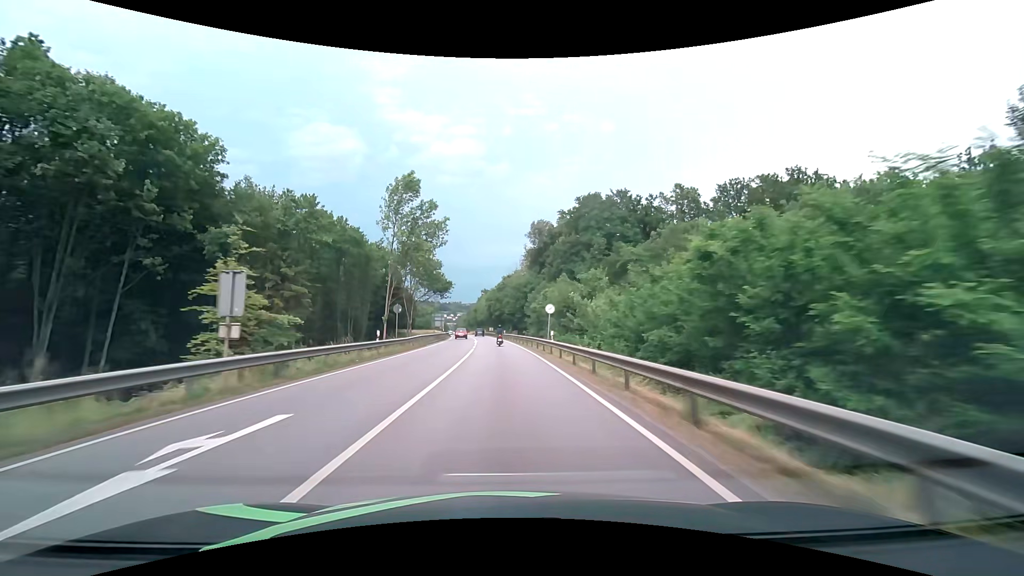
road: primary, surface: asphalt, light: Day
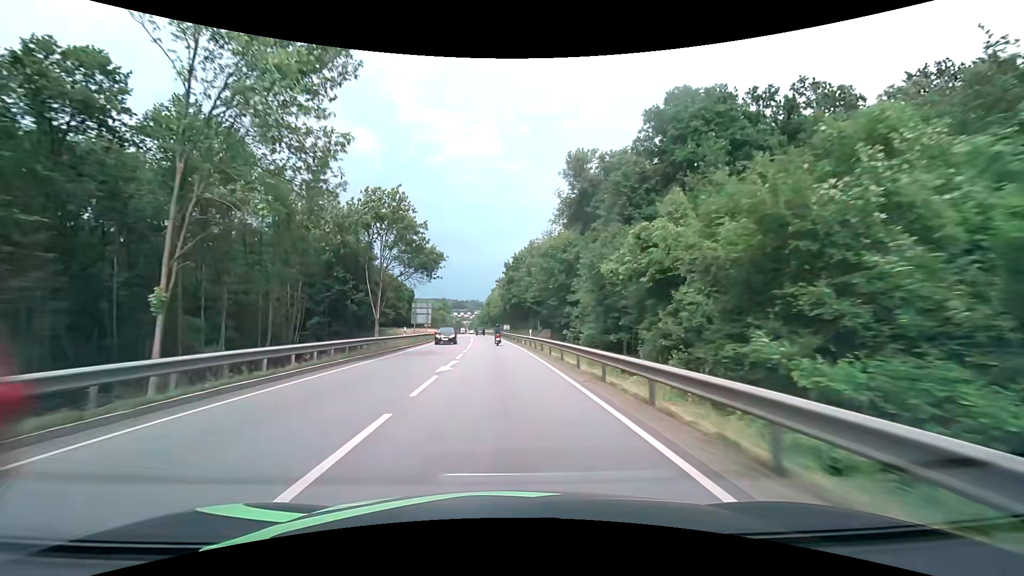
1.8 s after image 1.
(-0.6, +38.3) m; -2°
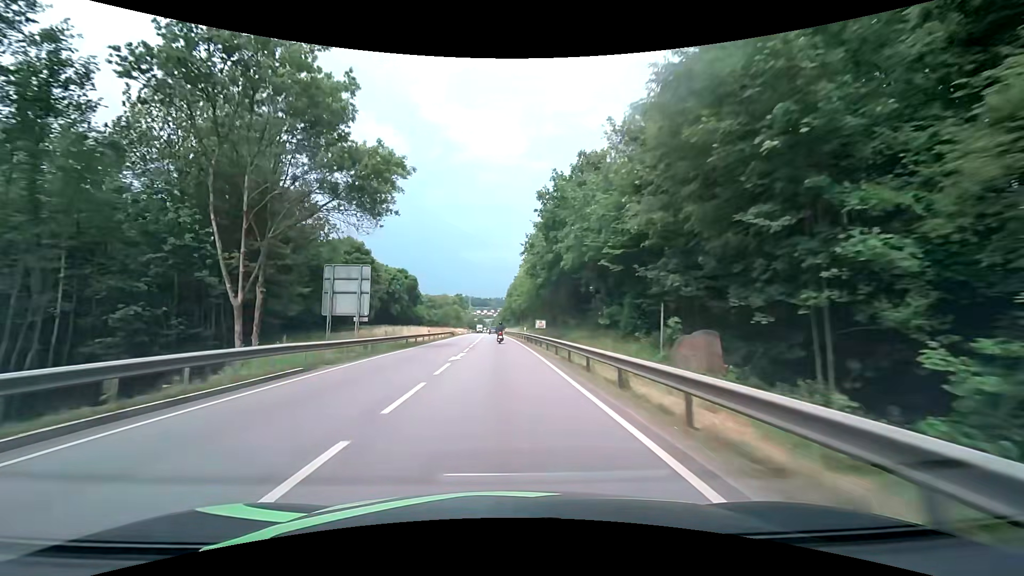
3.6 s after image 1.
(-1.0, +37.8) m; -3°
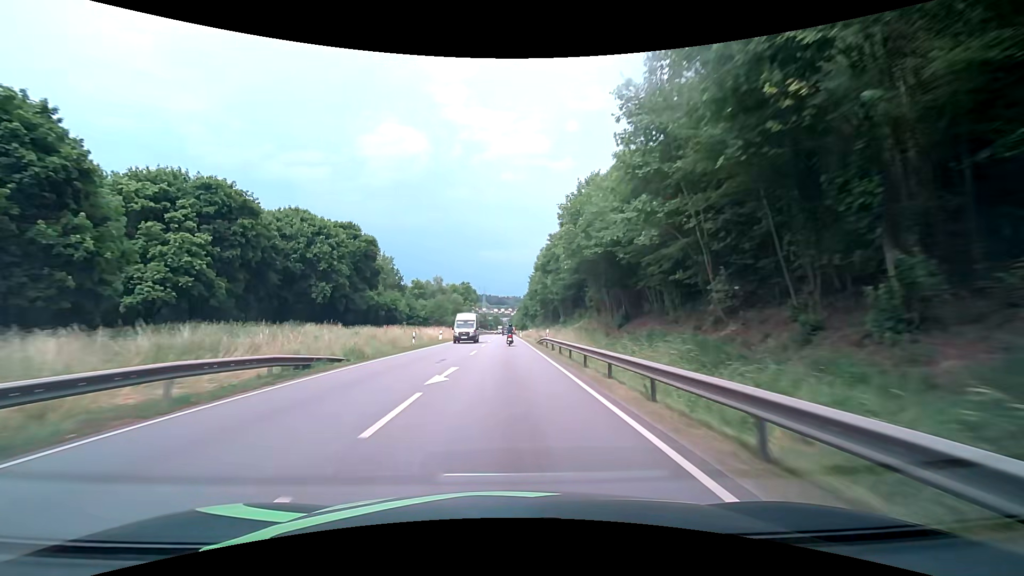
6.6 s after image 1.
(-1.6, +61.8) m; -2°
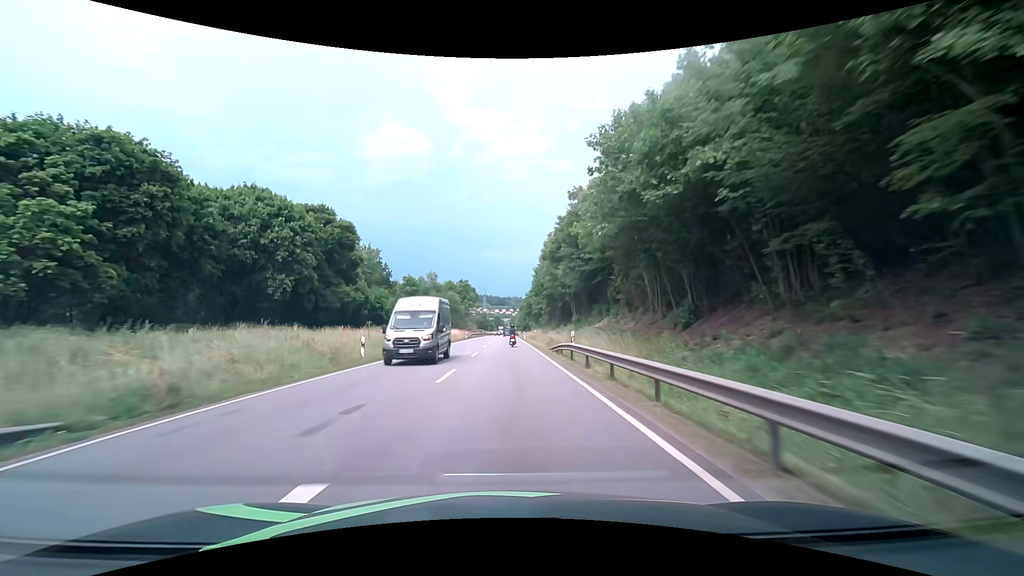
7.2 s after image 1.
(0.0, +12.2) m; 0°
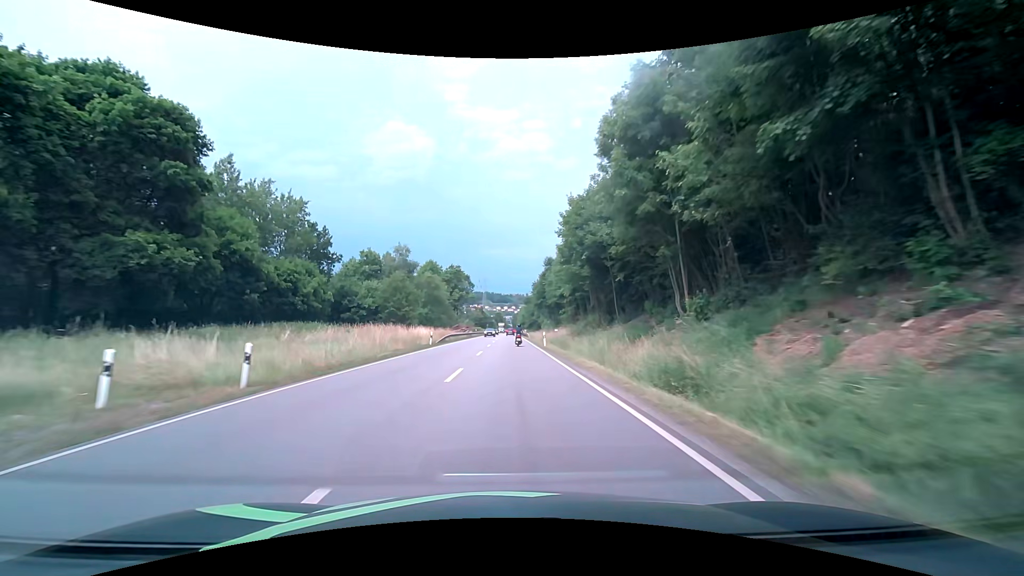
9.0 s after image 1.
(-0.2, +36.4) m; 0°
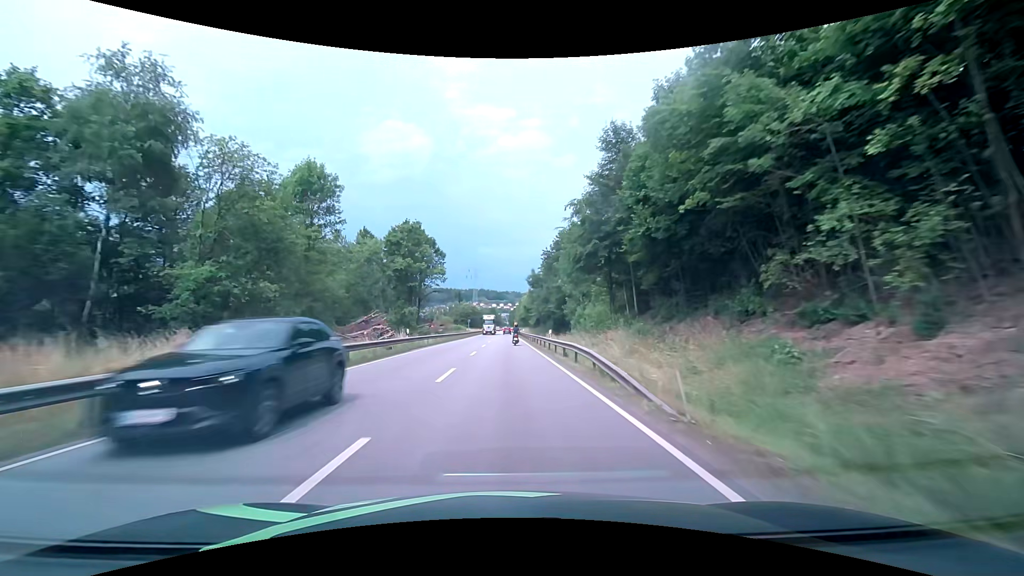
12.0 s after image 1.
(+0.4, +58.7) m; 0°
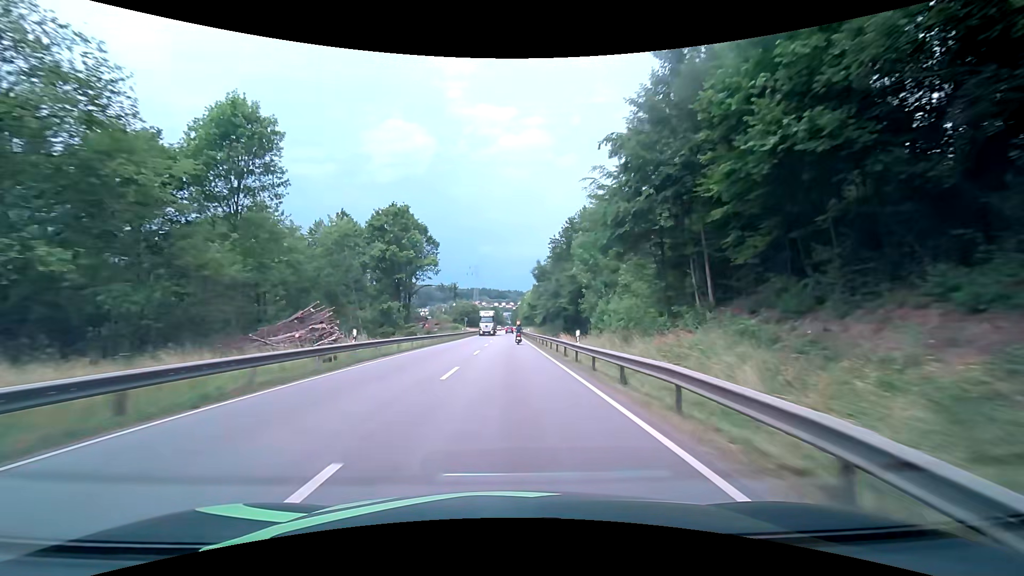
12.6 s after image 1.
(0.0, +11.4) m; 0°
(0, +10) (0, +20) (0, +30) (0, +40) (0, +50) (0, +60) (0, +70) (0, +80) (0, +90) (+1, +100) m
